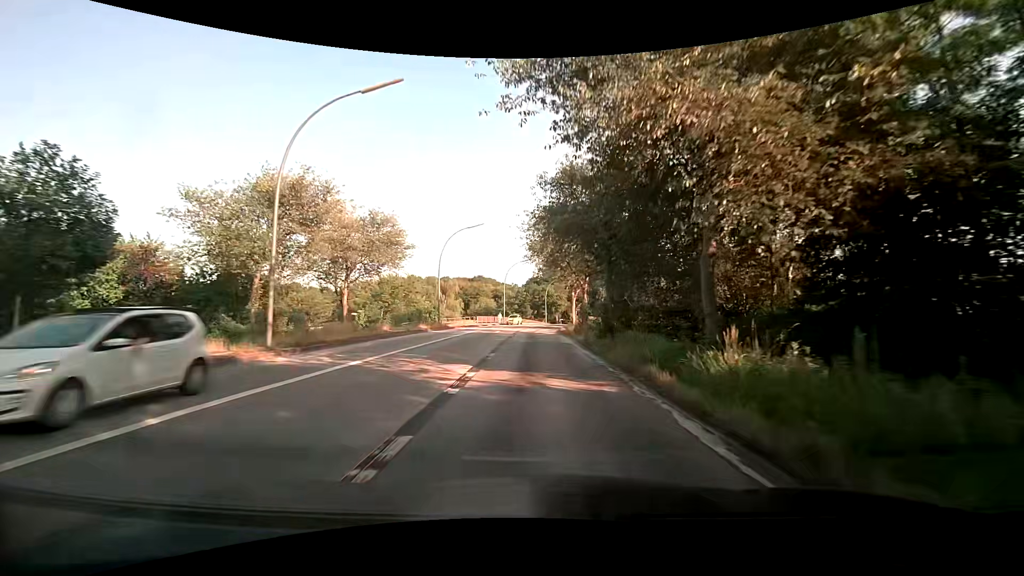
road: secondary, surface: asphalt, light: Day
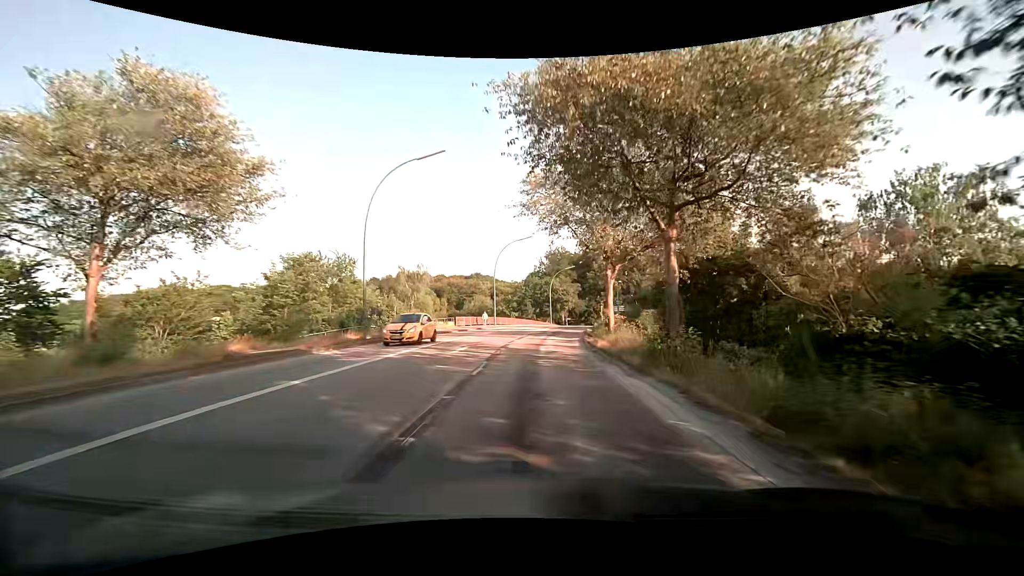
(0.0, +21.5) m; 0°
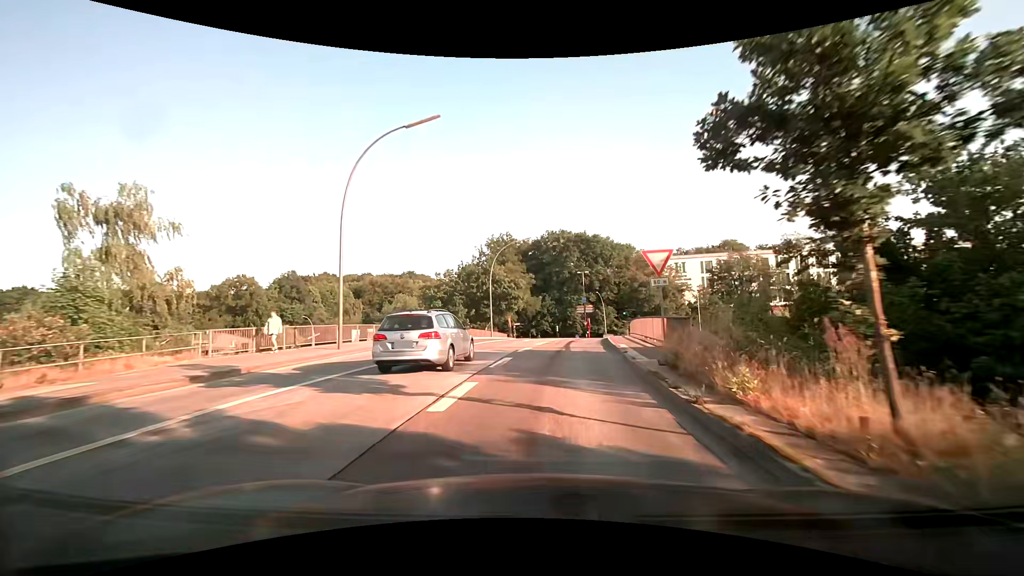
(+1.2, +34.3) m; +6°
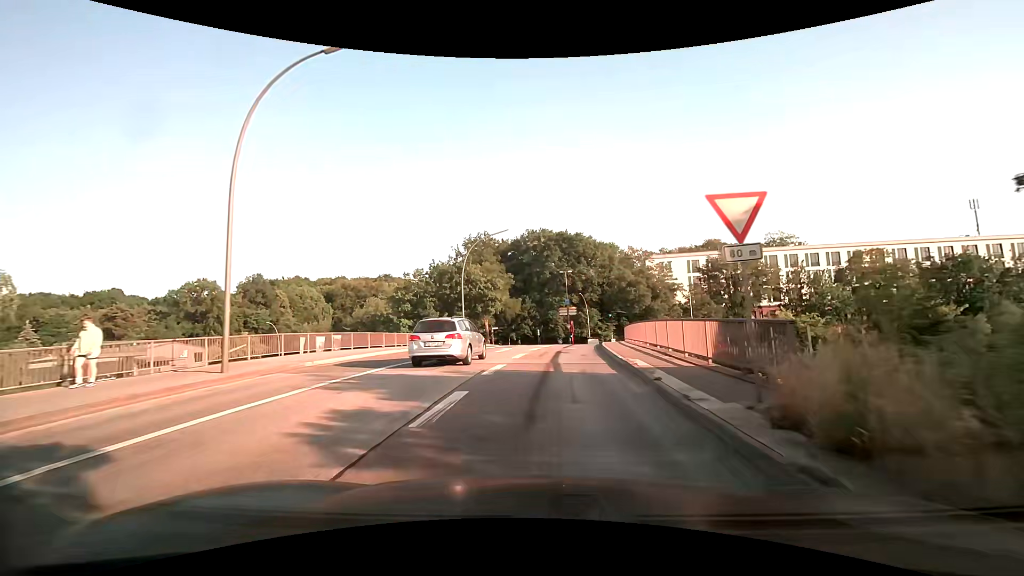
(+0.2, +6.4) m; +3°
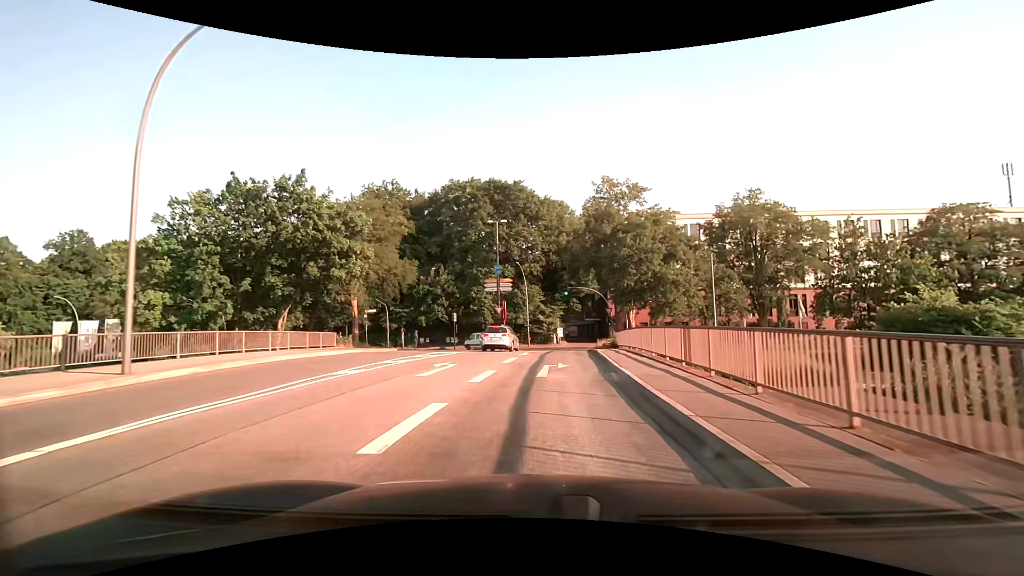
(+2.0, +31.0) m; +7°
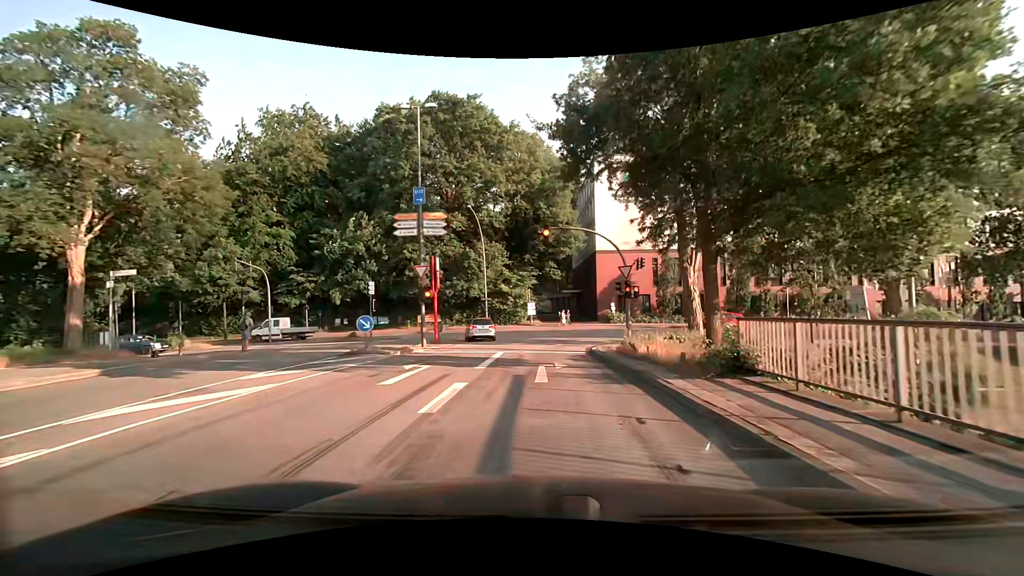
(+0.8, +22.3) m; +3°
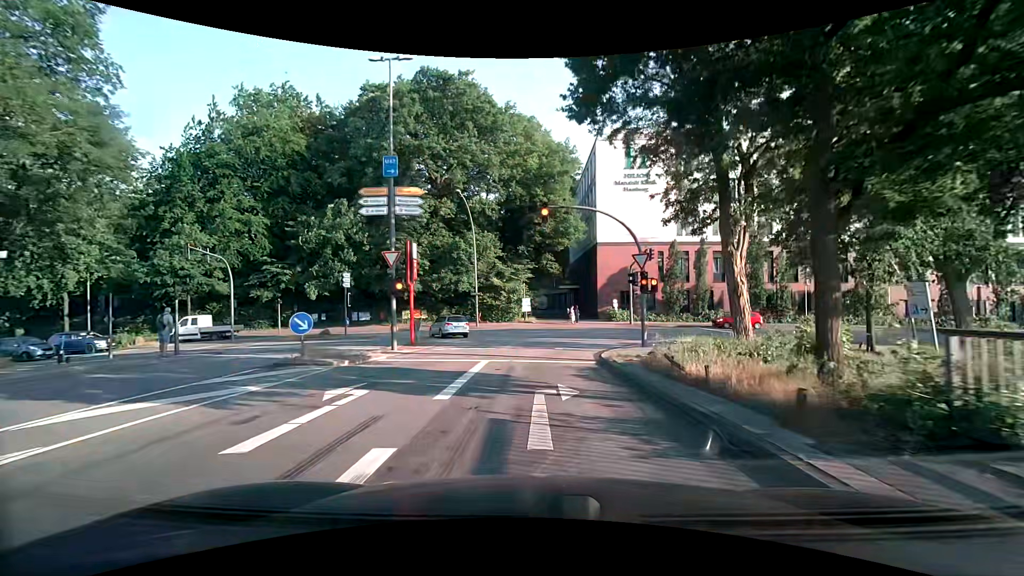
(0.0, +4.5) m; +1°
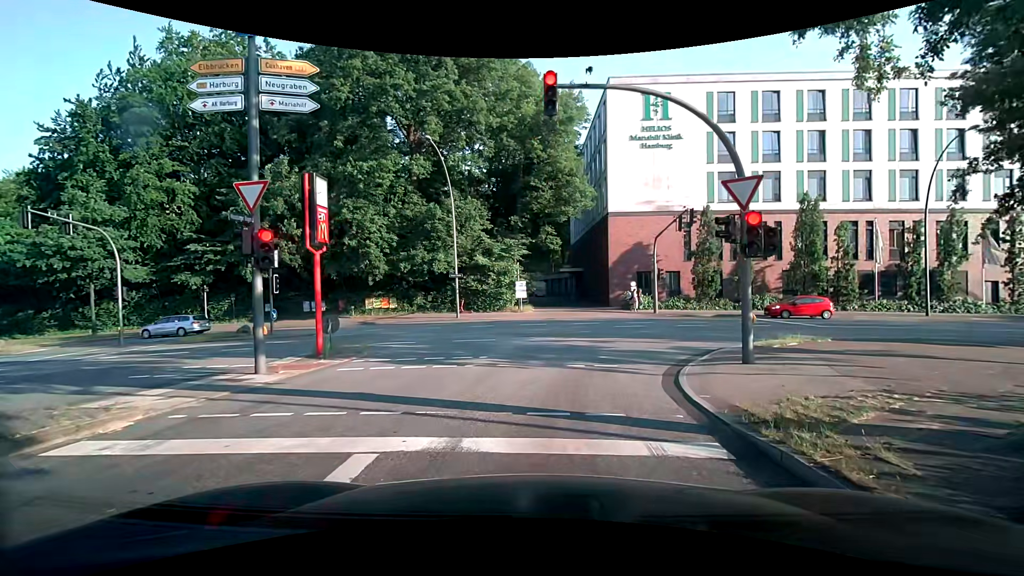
(+0.1, +9.9) m; +3°
